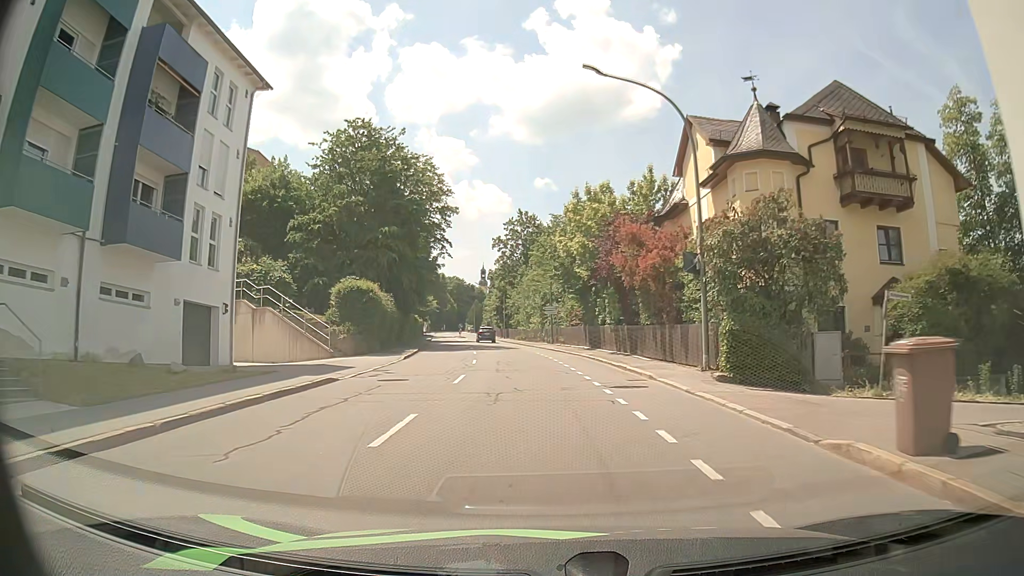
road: tertiary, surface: asphalt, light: Day
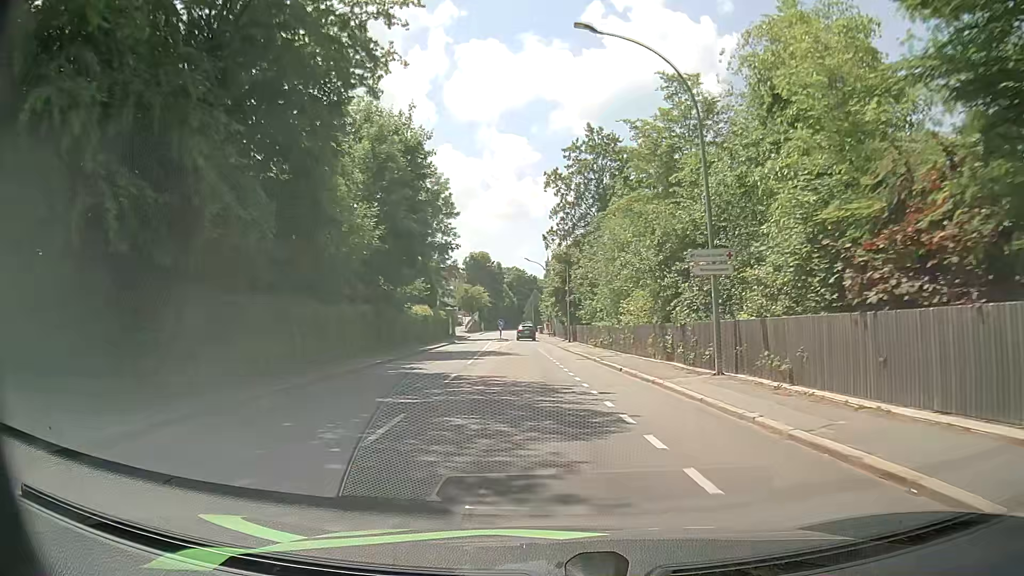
(-2.6, +36.3) m; -7°
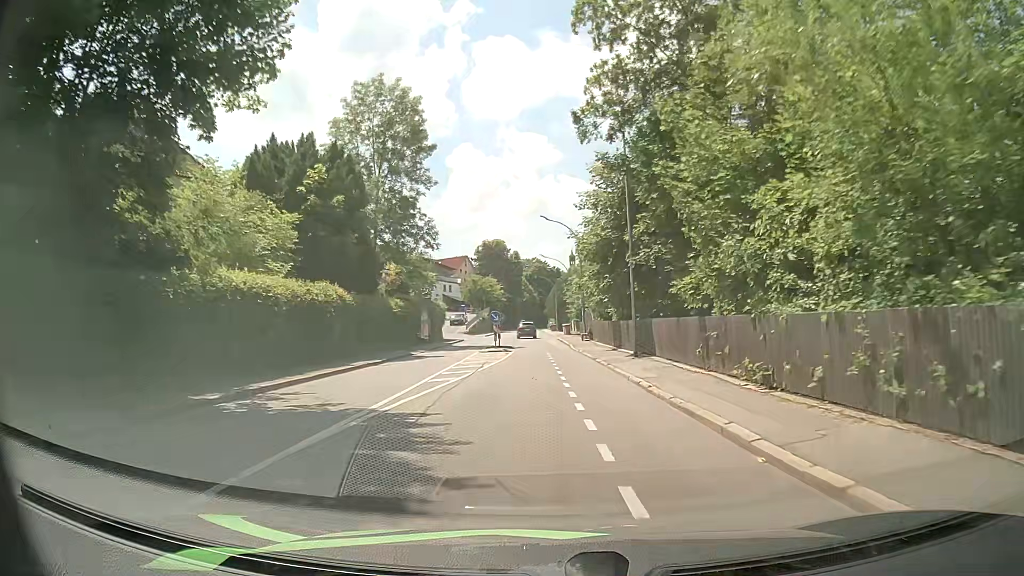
(-0.7, +28.7) m; -2°
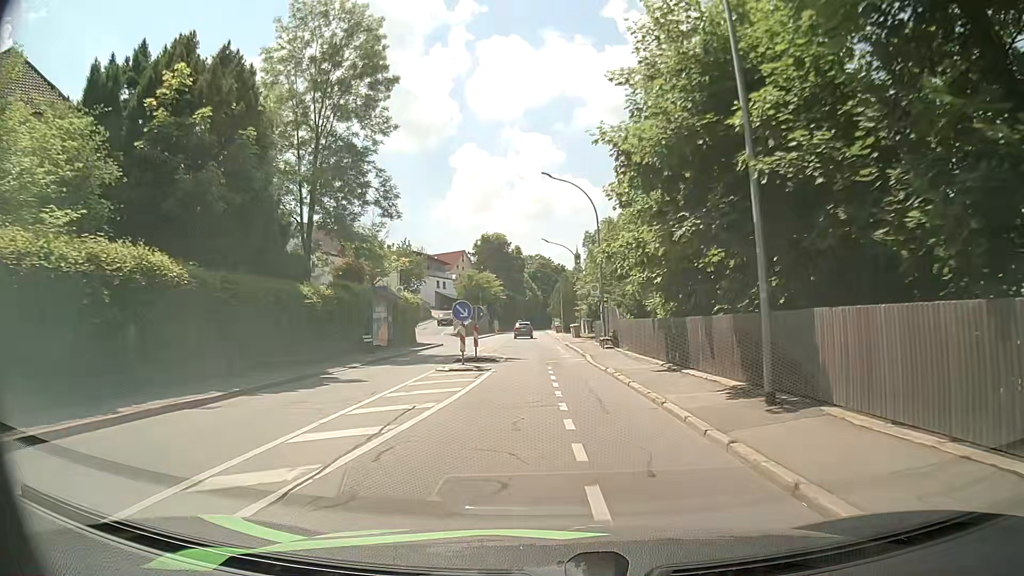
(-0.1, +14.0) m; -1°
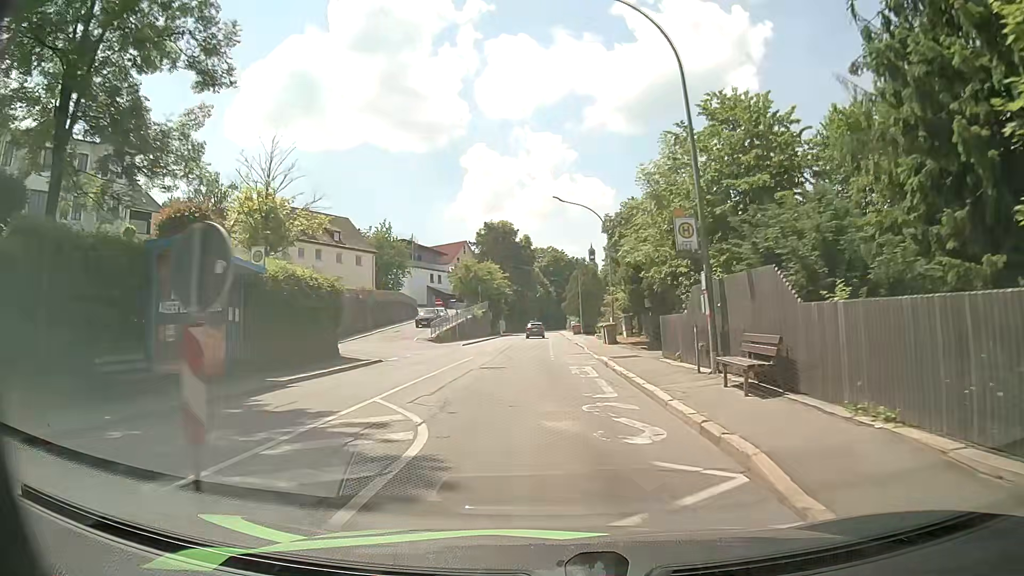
(-0.2, +20.5) m; -1°
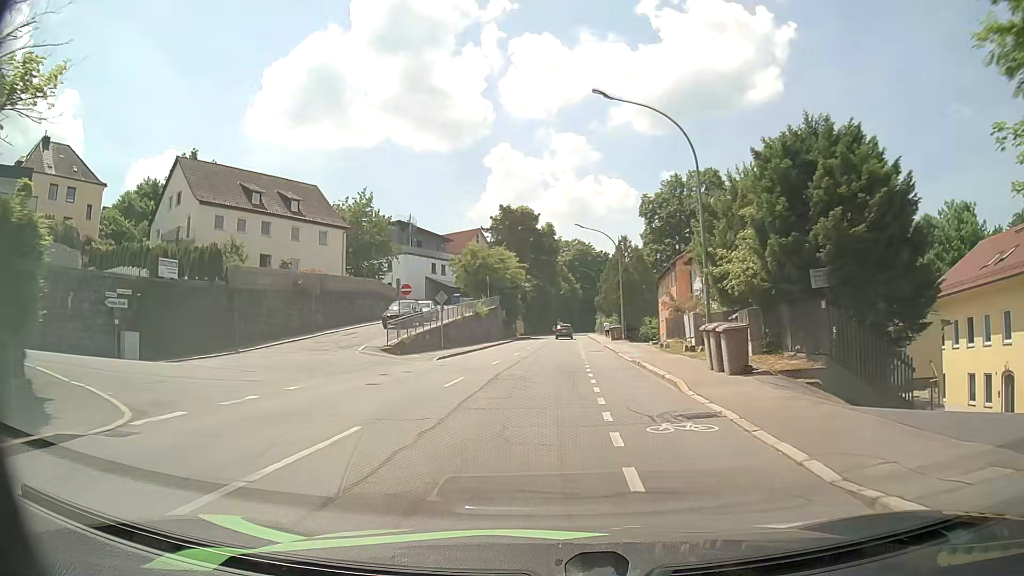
(-0.5, +19.7) m; -3°
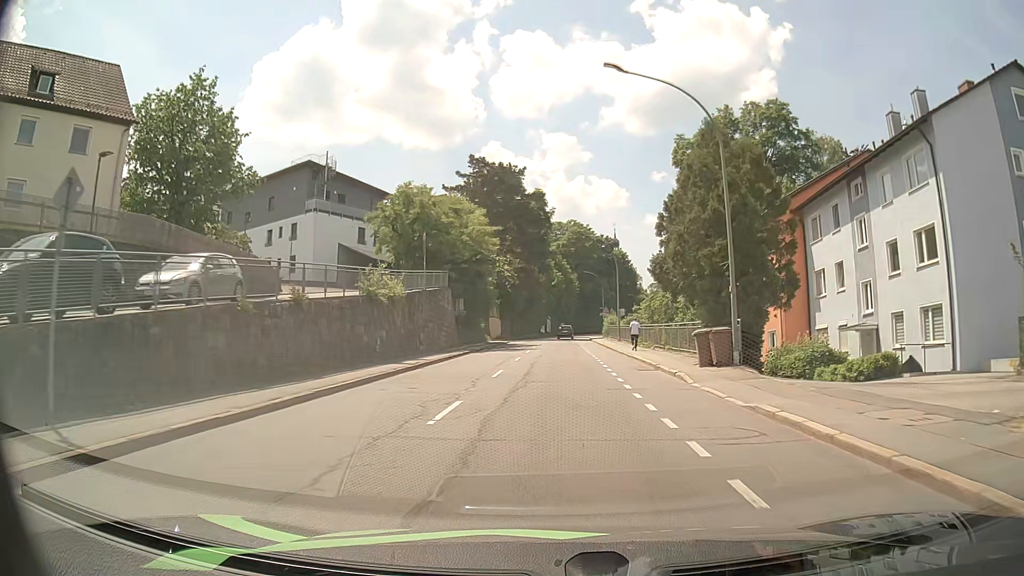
(+0.2, +32.8) m; +1°
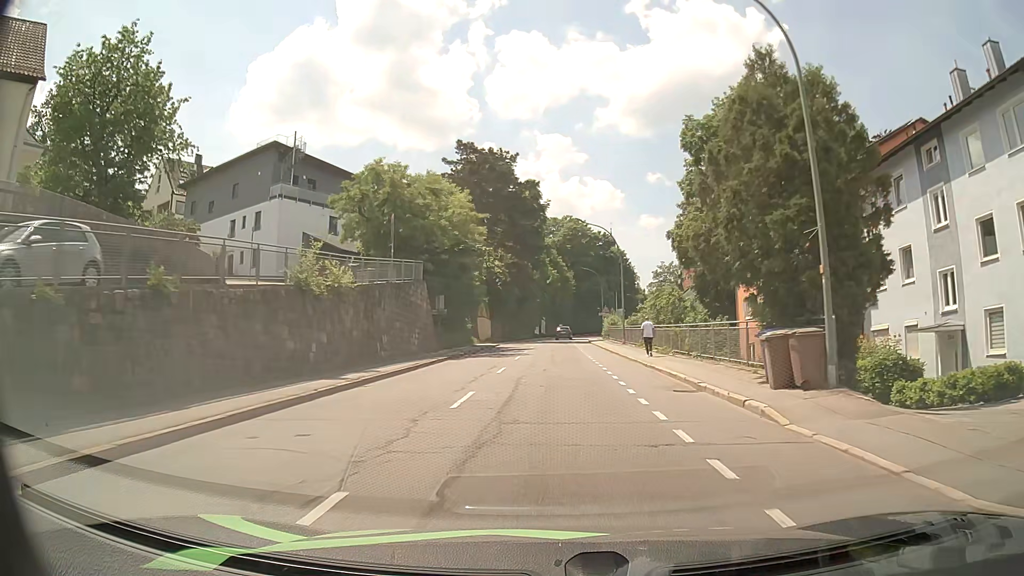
(0.0, +7.0) m; +1°
(0, +10) (0, +20) (0, +30) (0, +40) (0, +50) (0, +60) (+1, +70) (+1, +80) (+2, +90) (+4, +100) m
